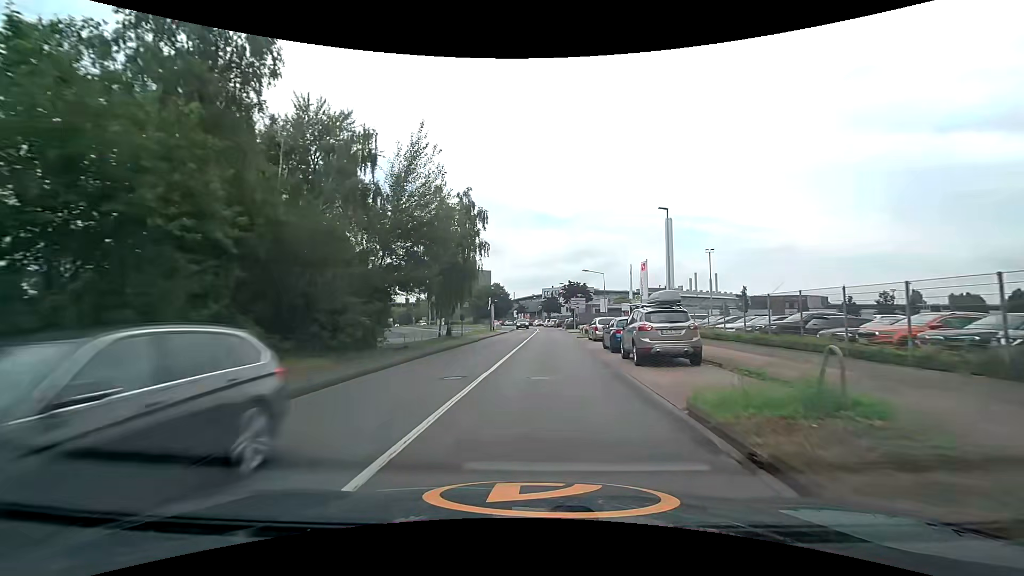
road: unclassified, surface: asphalt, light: Day
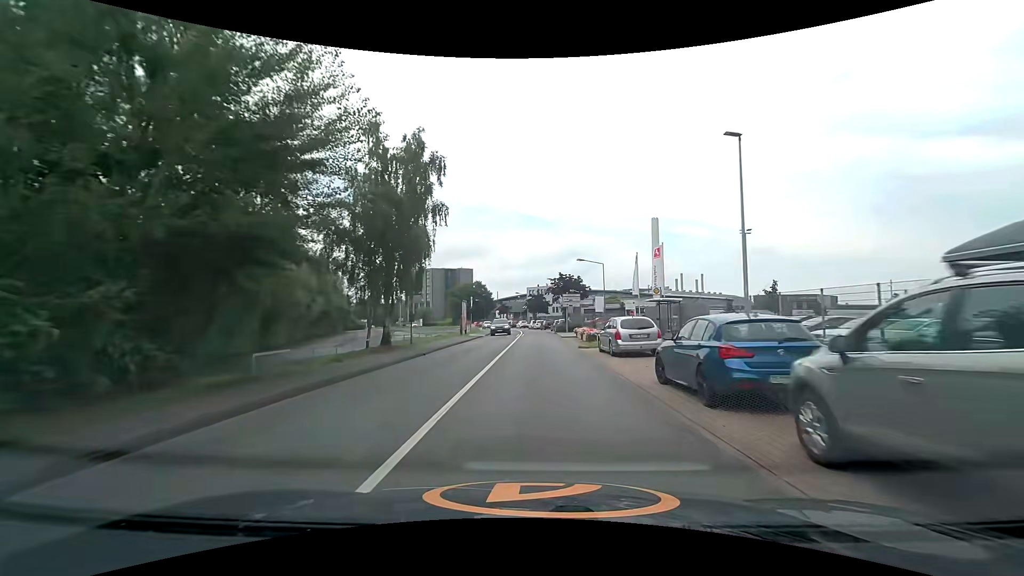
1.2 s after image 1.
(+0.2, +12.6) m; +1°
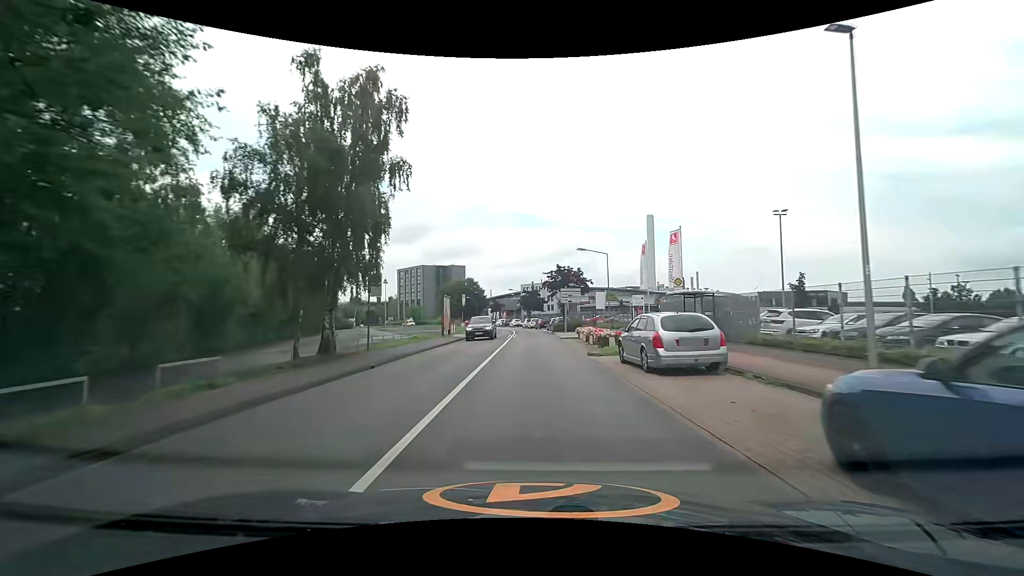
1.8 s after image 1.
(+0.1, +6.5) m; 0°
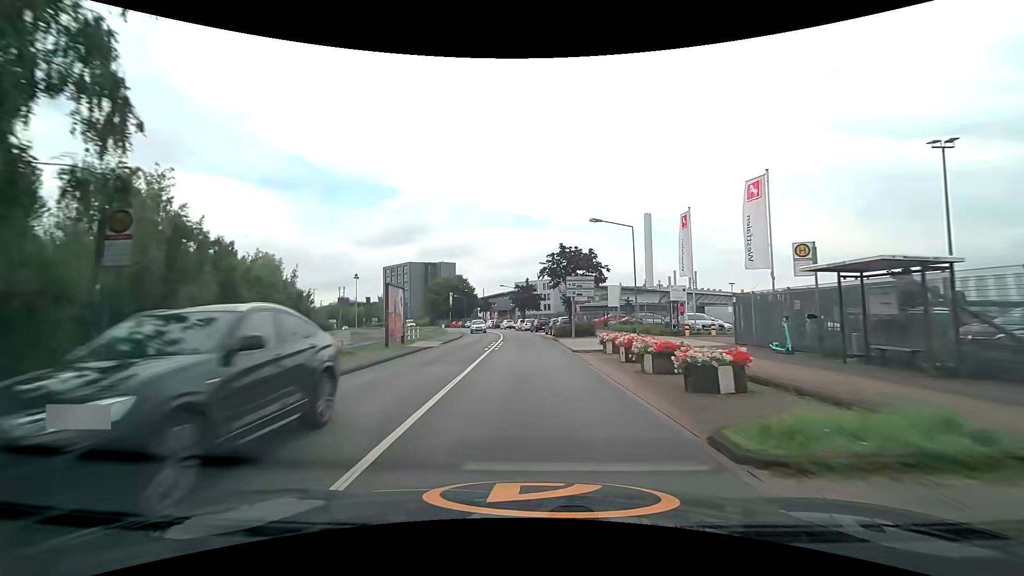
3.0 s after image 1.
(+0.2, +13.5) m; +1°
(0, +10) (0, +20) (0, +30) (-1, +40) (-1, +50) (-3, +60) (-5, +70) (-7, +79) (-10, +89) (-13, +98) m
